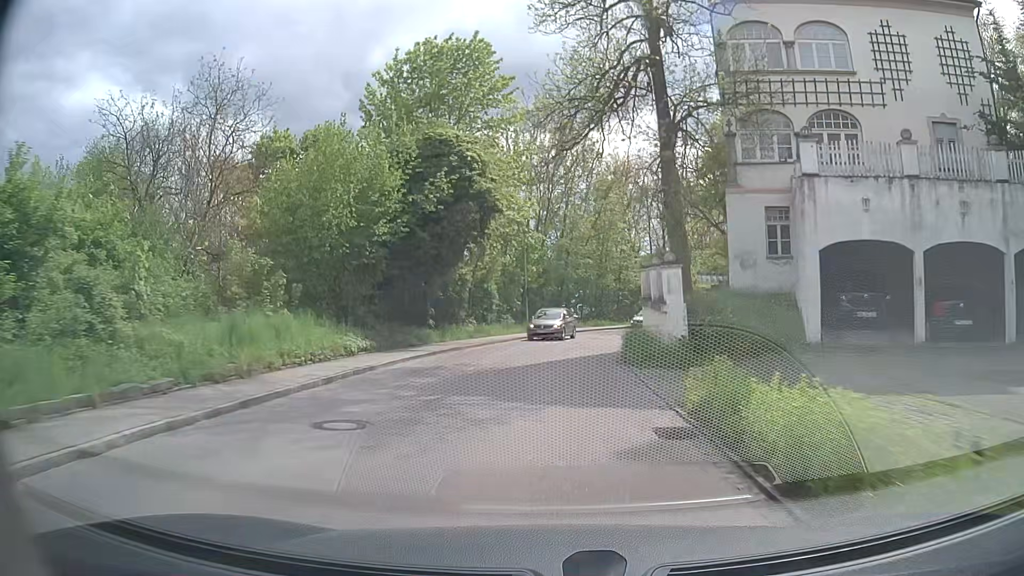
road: residential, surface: paved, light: Day
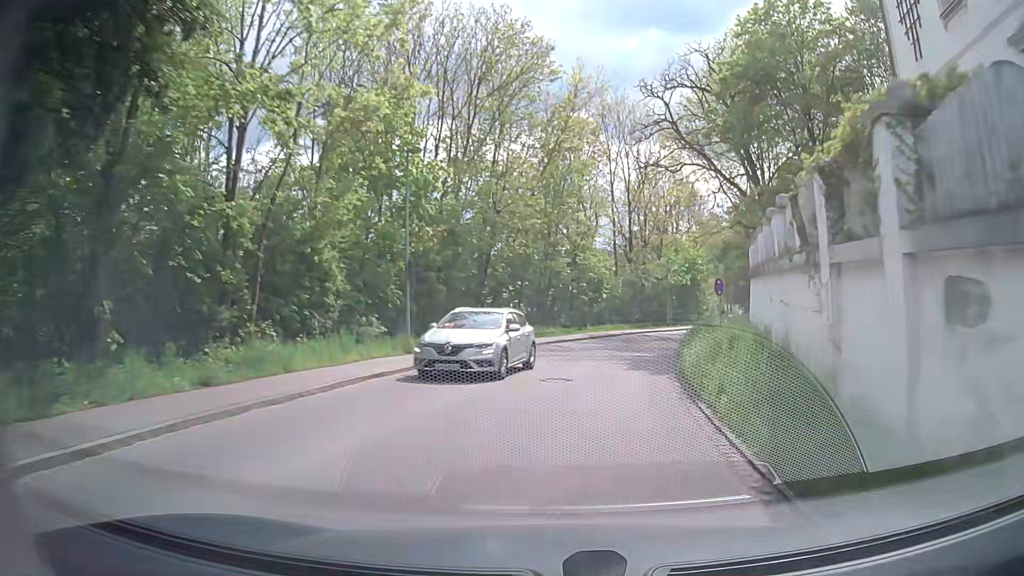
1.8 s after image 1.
(+0.7, +21.2) m; +5°
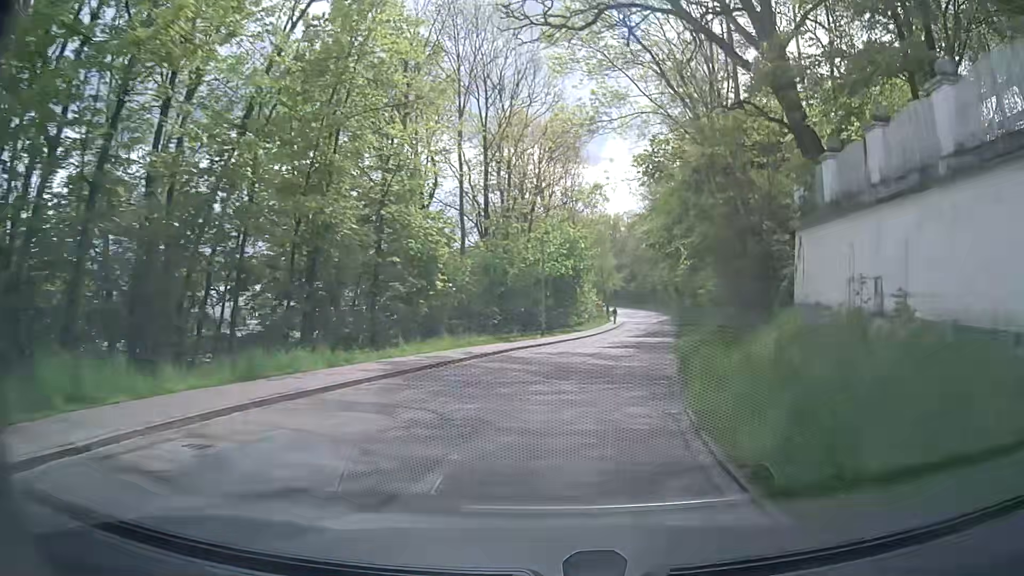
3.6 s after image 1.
(+2.5, +20.8) m; +12°
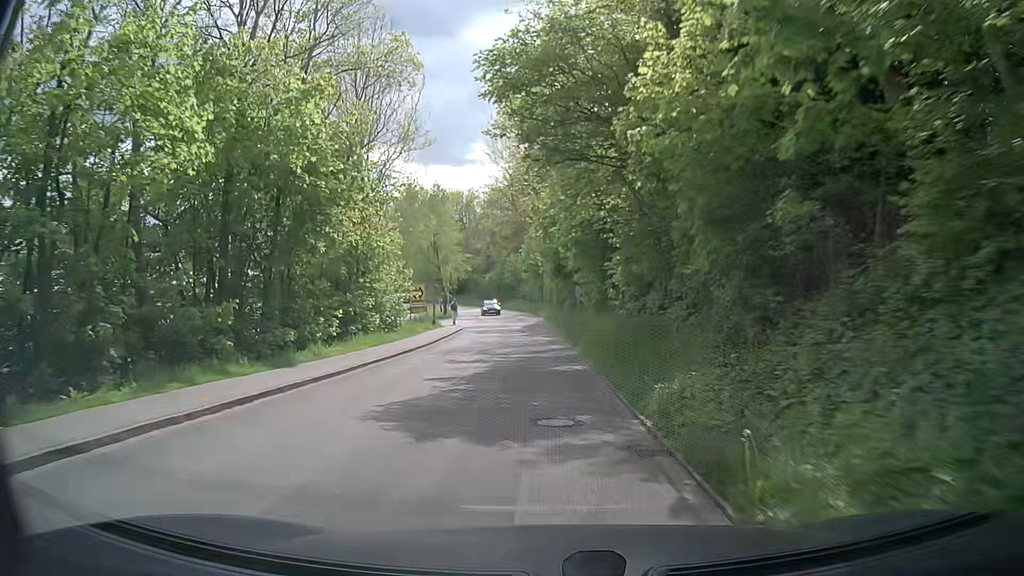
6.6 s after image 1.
(+5.6, +35.7) m; +11°
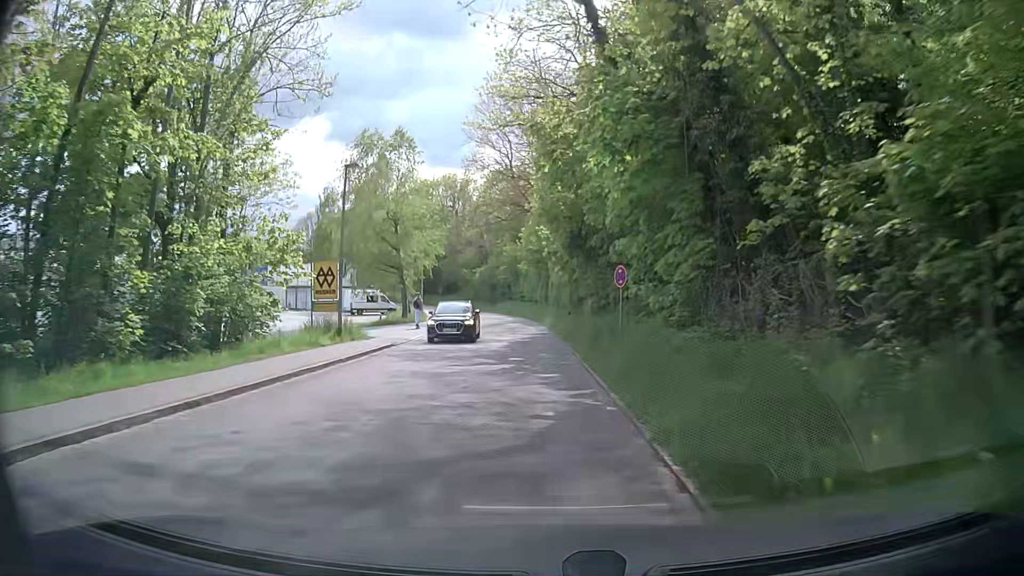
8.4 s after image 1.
(+0.1, +21.2) m; -1°
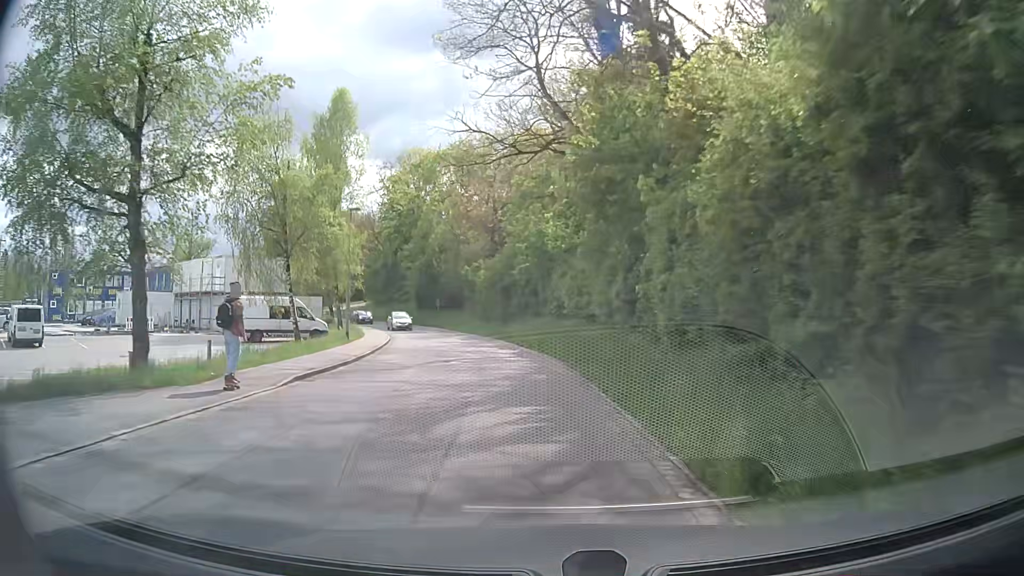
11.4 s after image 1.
(-0.4, +34.6) m; -2°
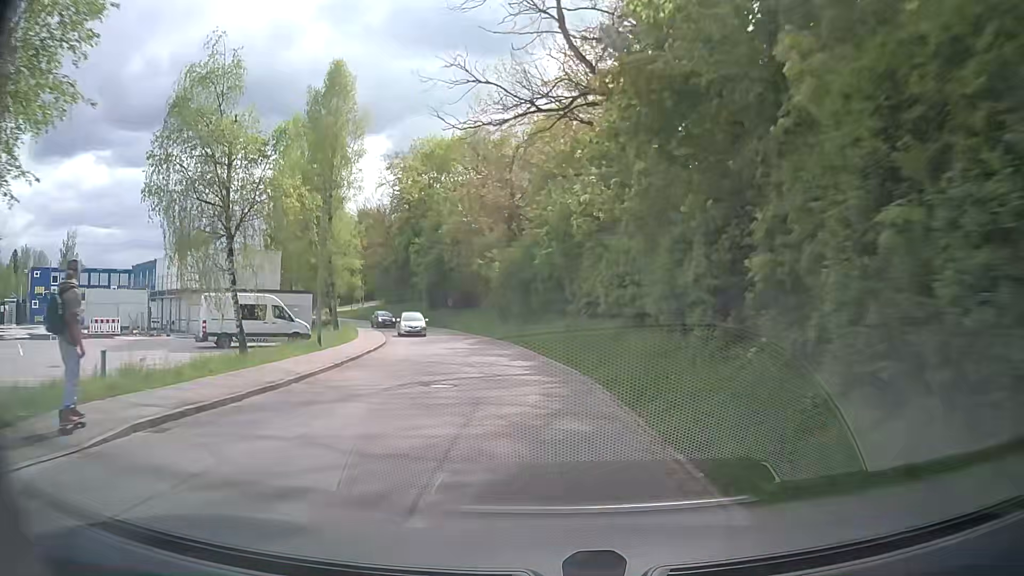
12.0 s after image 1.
(-0.1, +6.9) m; -3°
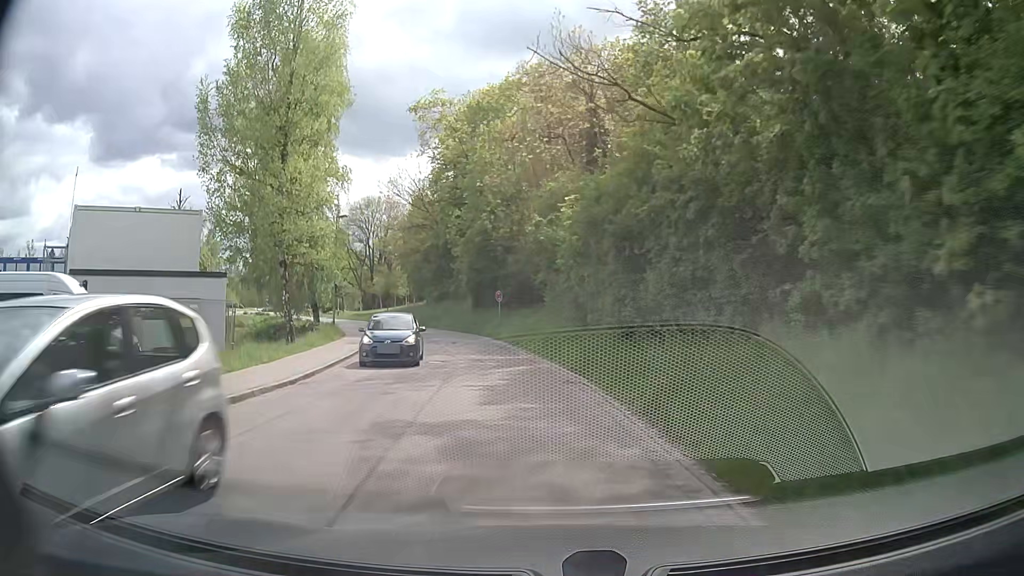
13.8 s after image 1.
(-1.0, +20.7) m; -6°
(0, +10) (-1, +20) (-3, +30) (-5, +39) (-9, +49) (-14, +57) (-20, +65) (-27, +72) (-33, +80) (-36, +90) m
